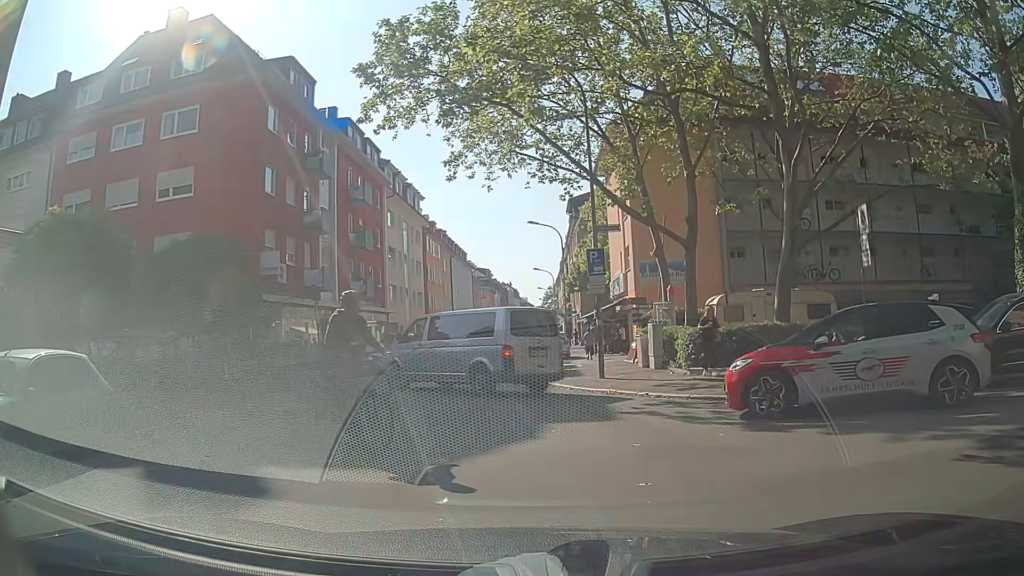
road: residential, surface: asphalt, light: Day
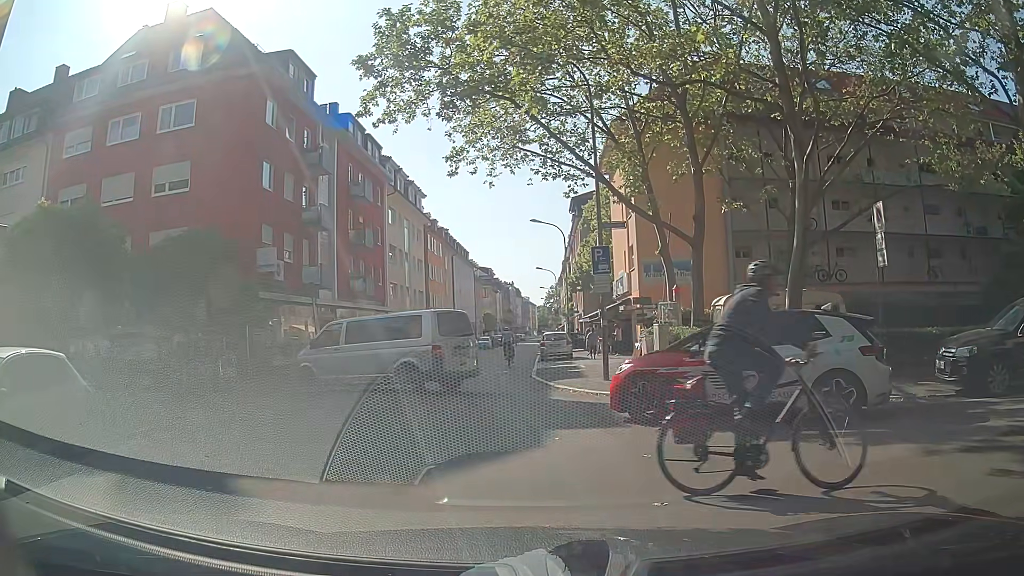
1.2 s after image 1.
(0.0, +0.6) m; 0°
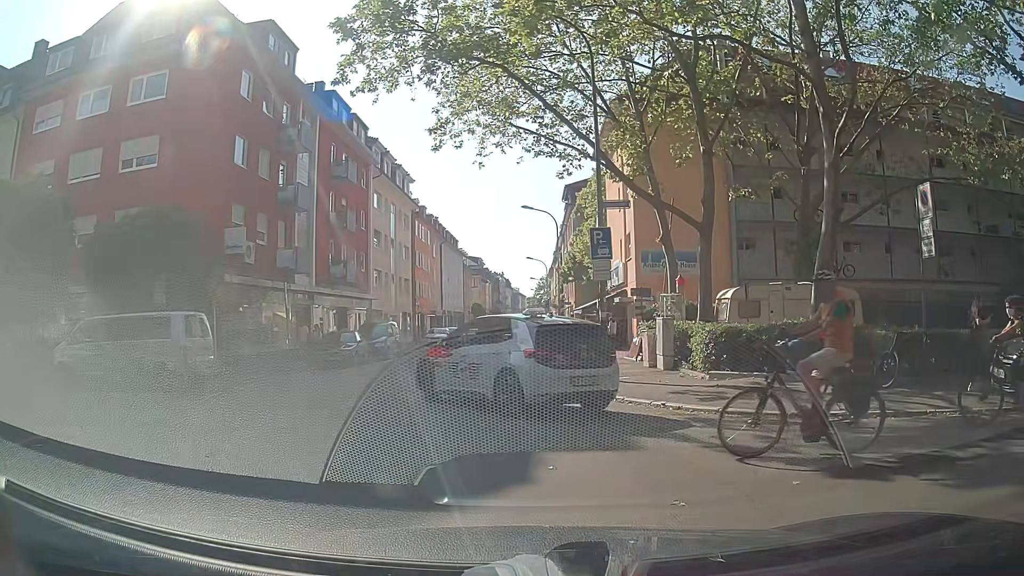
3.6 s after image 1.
(0.0, +2.1) m; 0°
